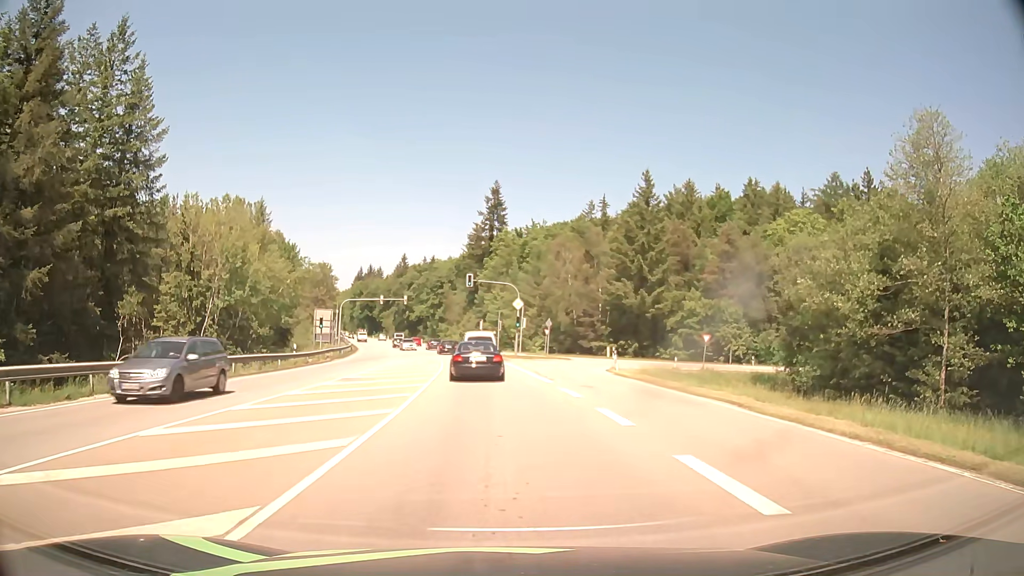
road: secondary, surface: asphalt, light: Day
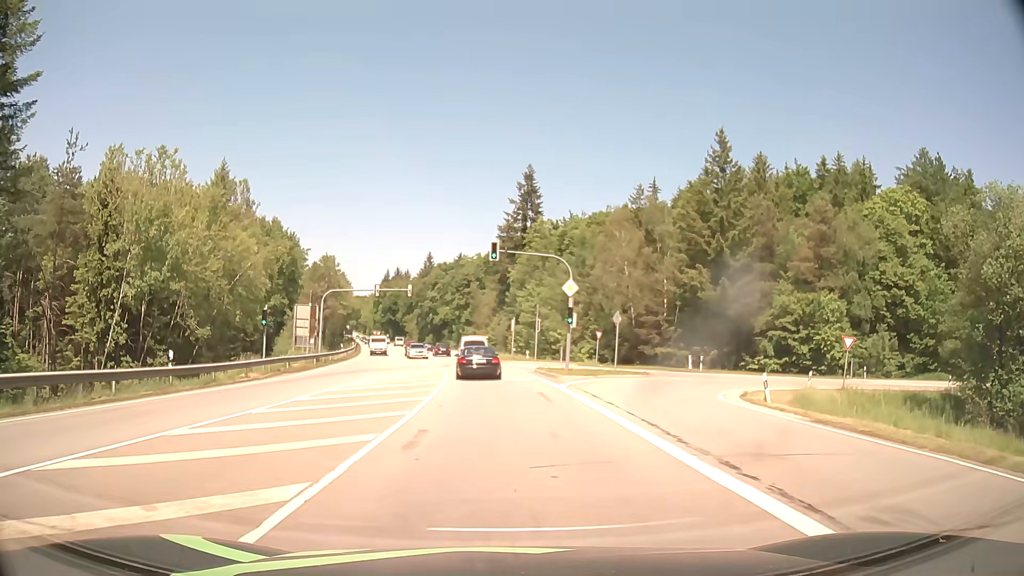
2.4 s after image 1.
(-0.4, +20.0) m; -3°
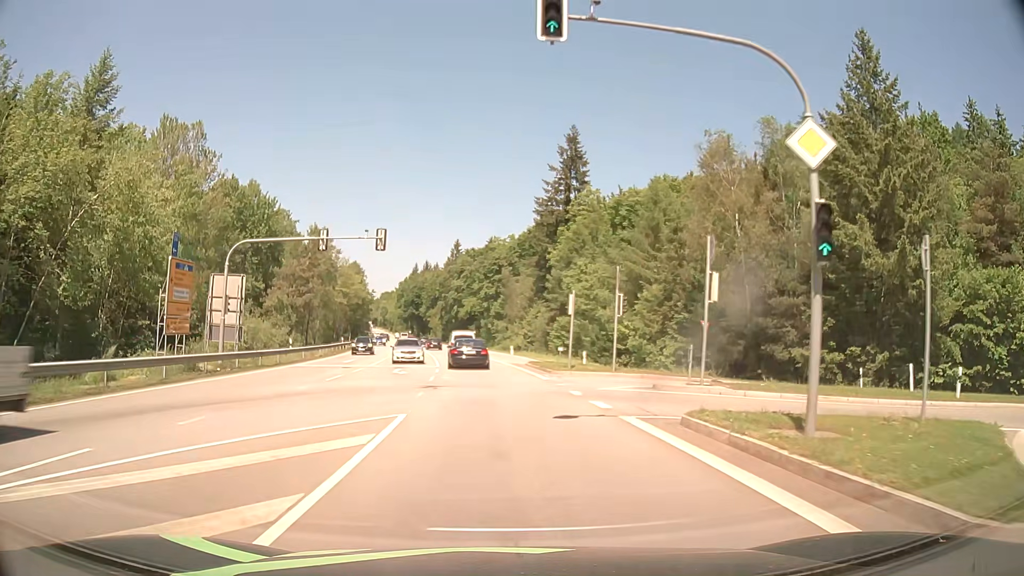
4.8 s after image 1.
(-0.6, +25.4) m; -3°
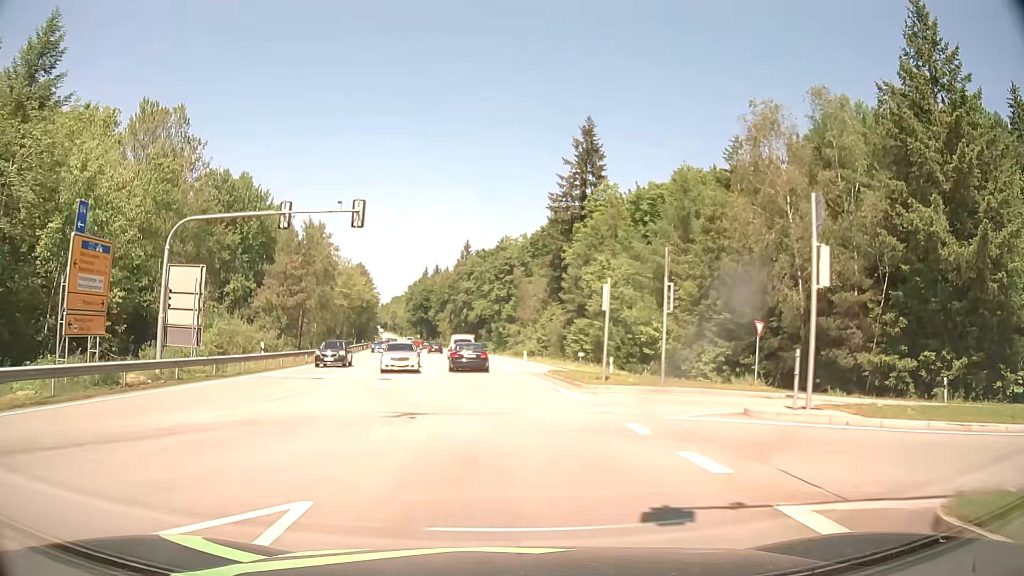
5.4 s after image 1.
(-0.1, +7.0) m; -1°
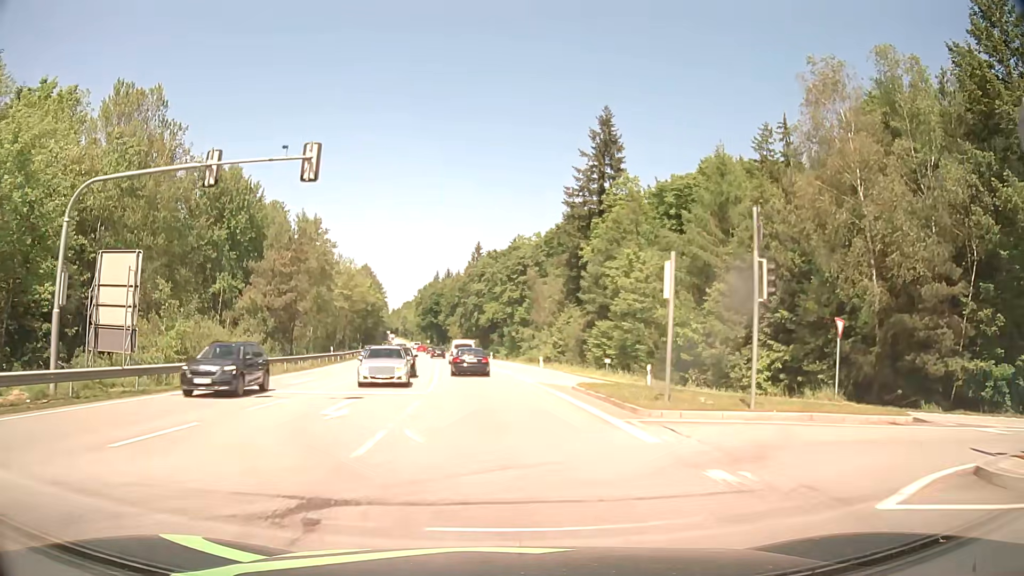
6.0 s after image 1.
(0.0, +7.3) m; -1°
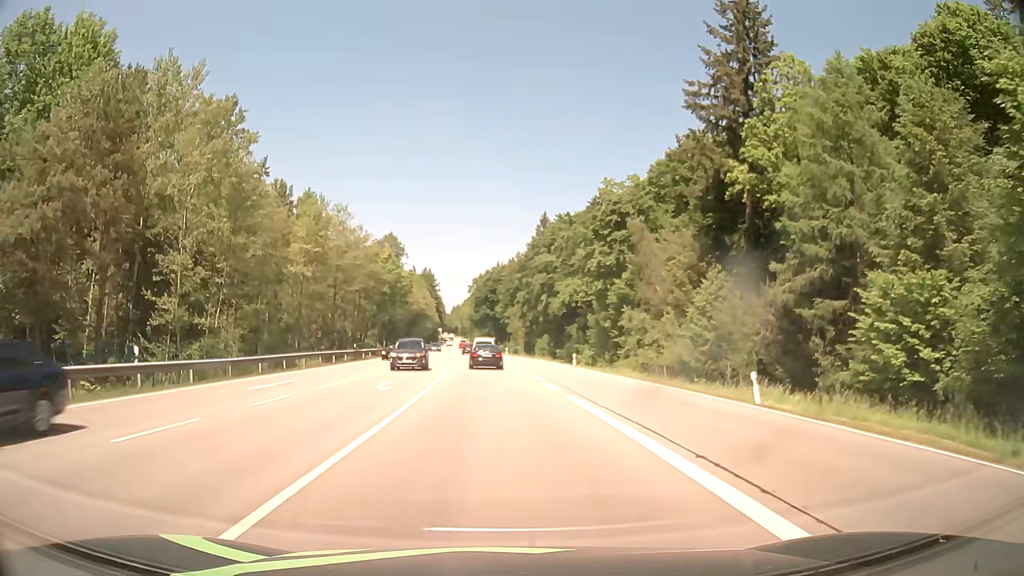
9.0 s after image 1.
(-2.1, +41.3) m; -6°
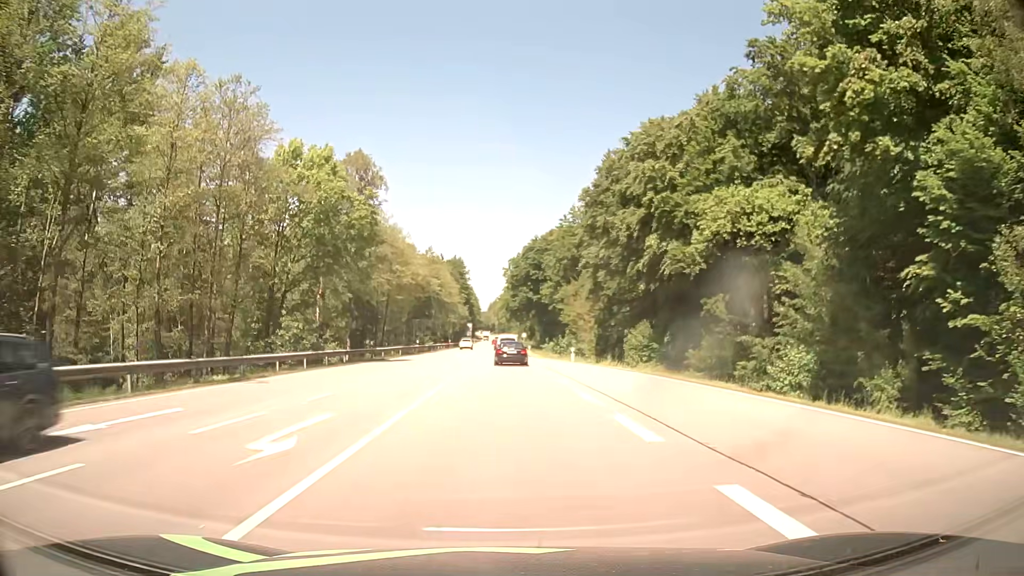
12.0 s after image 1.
(-1.6, +47.6) m; -3°
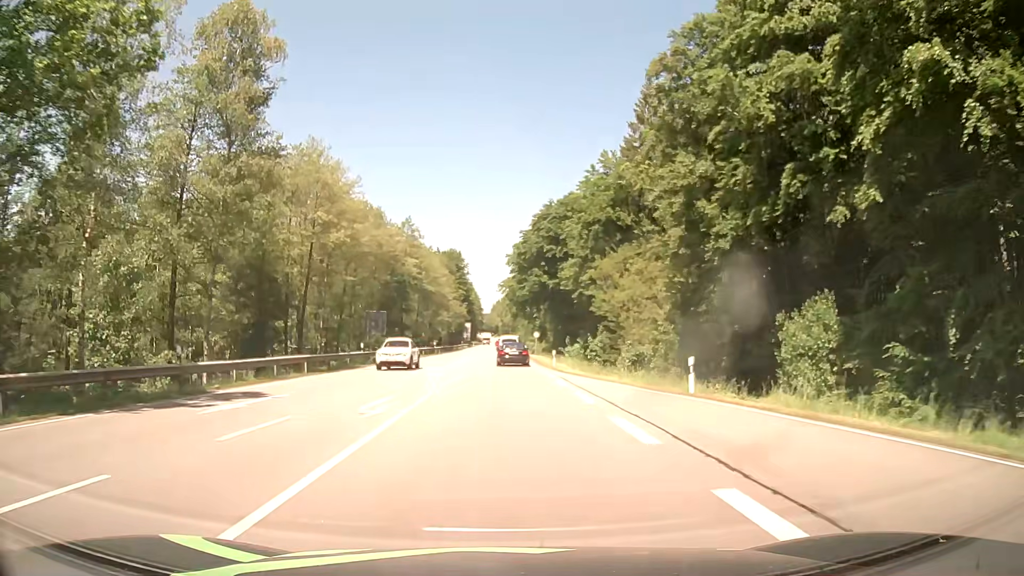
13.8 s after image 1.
(-0.3, +30.3) m; -1°
